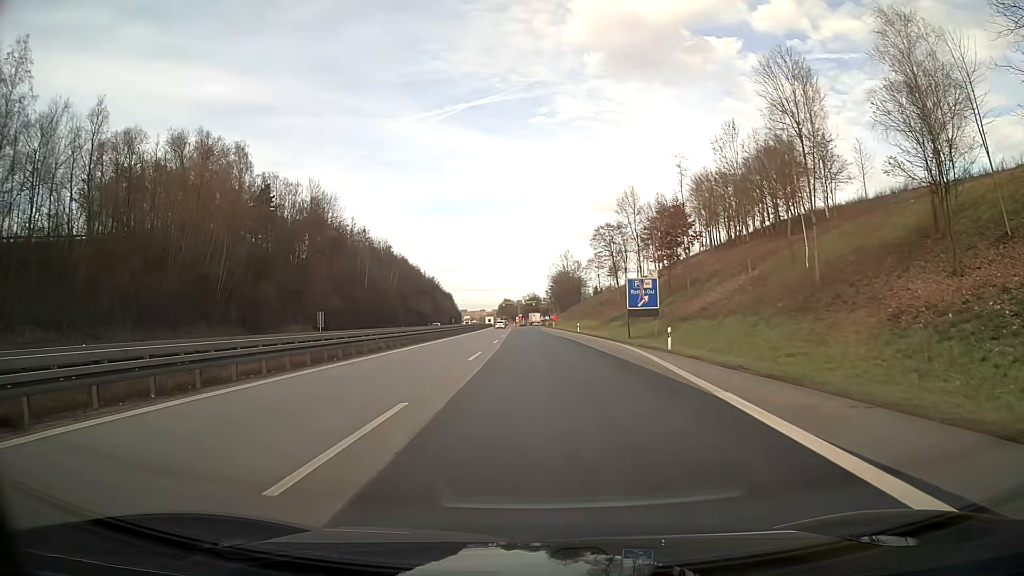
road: motorway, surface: asphalt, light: Day
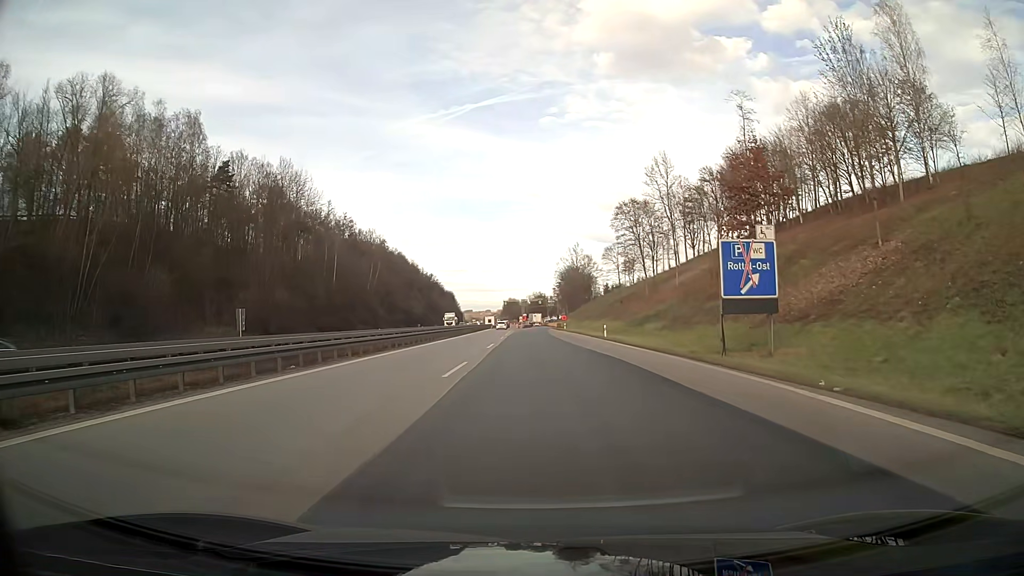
(-0.1, +24.9) m; 0°
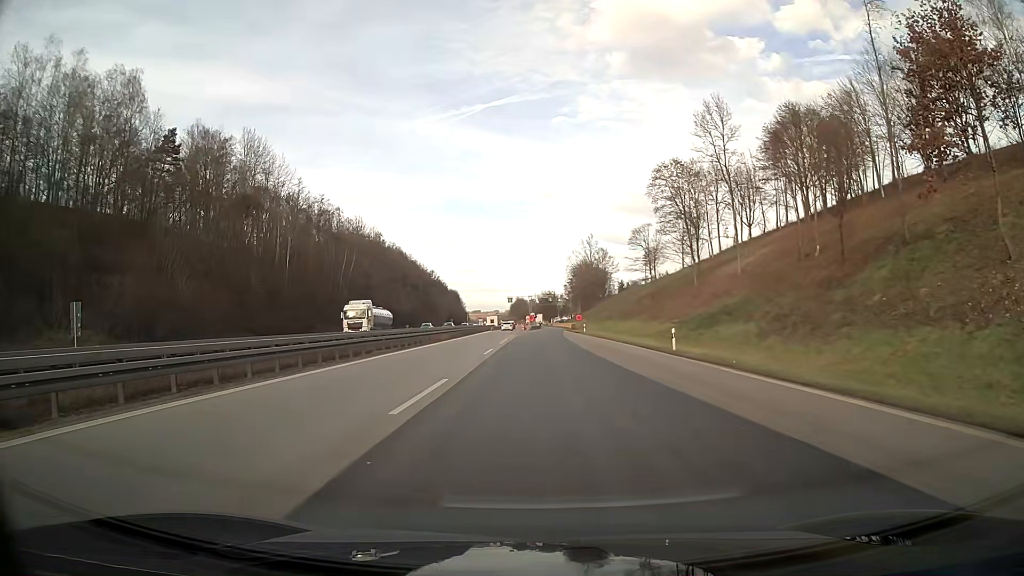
(-0.1, +24.8) m; -1°
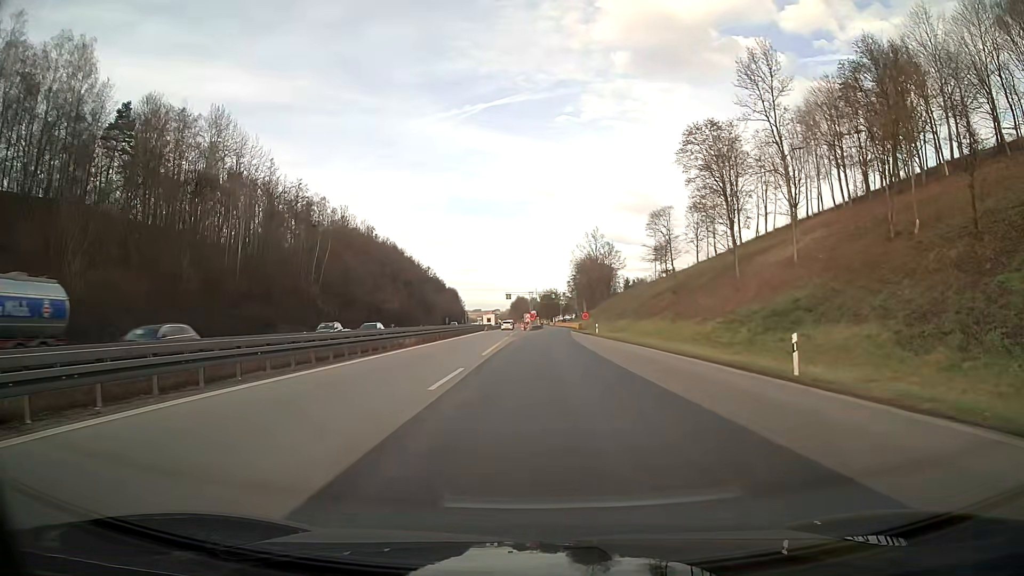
(0.0, +14.9) m; 0°
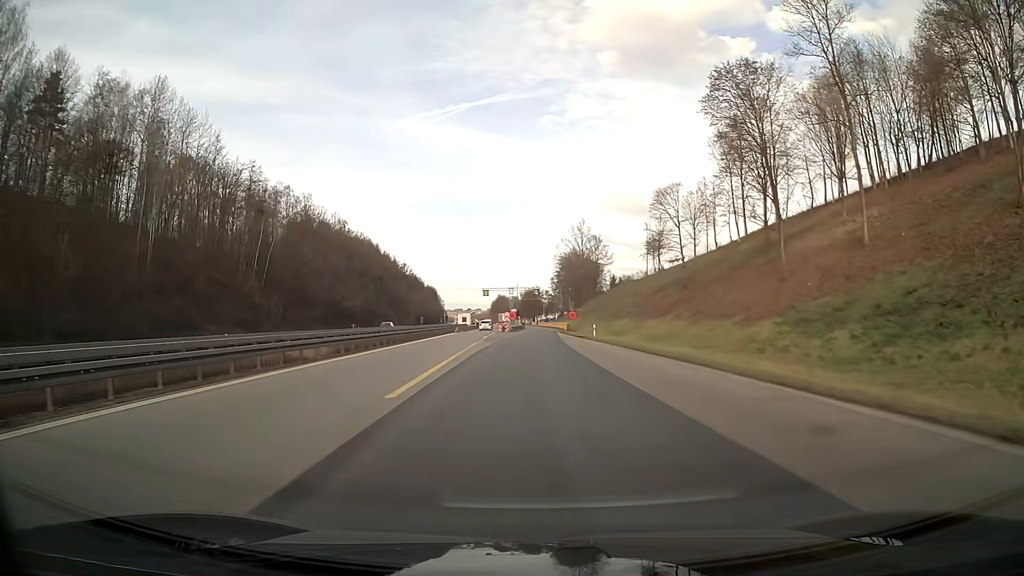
(+0.2, +14.9) m; +2°
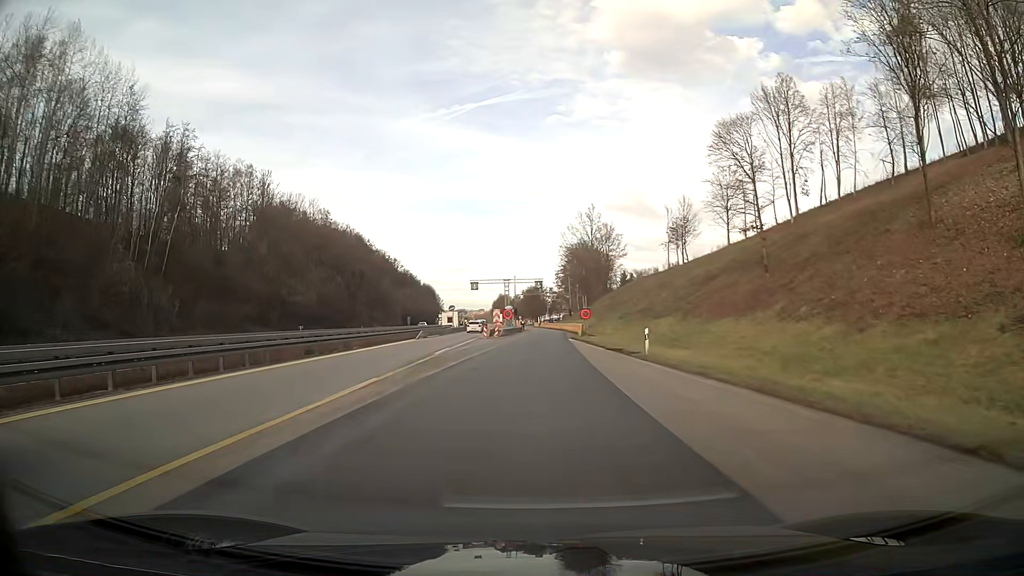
(+0.1, +24.9) m; -1°
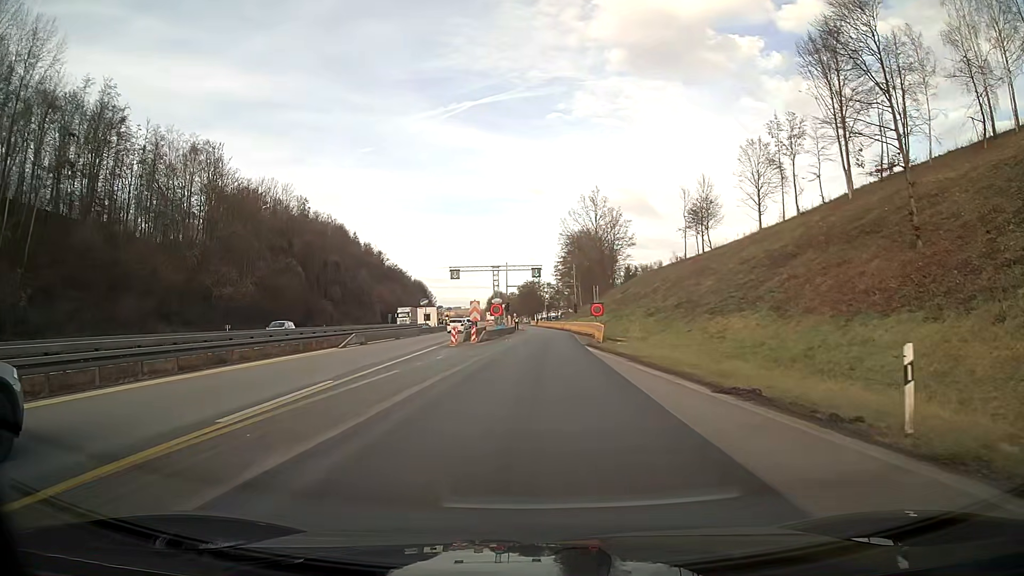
(+0.1, +19.6) m; +1°
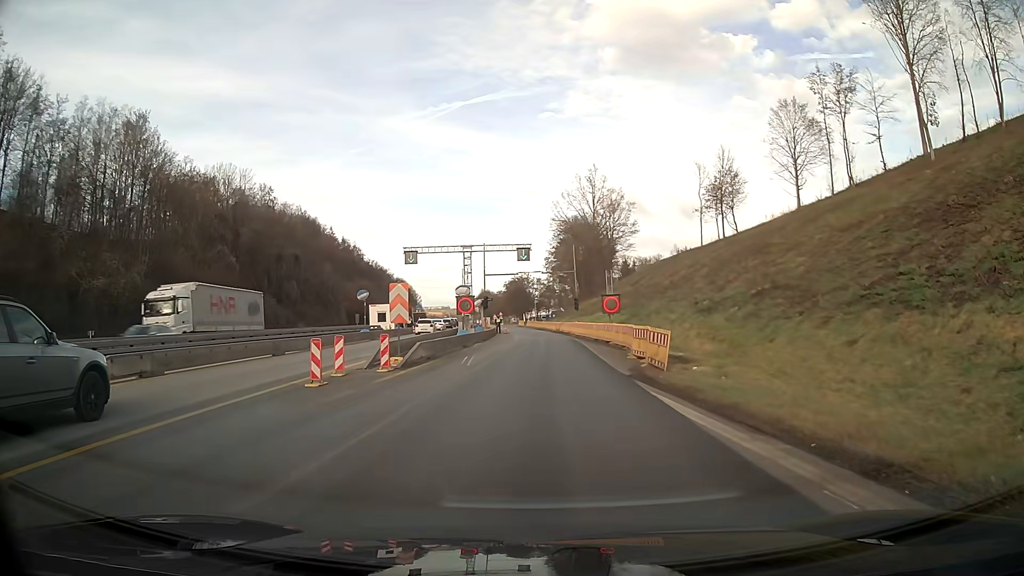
(+0.1, +20.2) m; +1°
(0, +10) (0, +20) (0, +30) (0, +40) (0, +50) (0, +60) (-1, +70) (-2, +80) (-3, +90) (-4, +100) m
